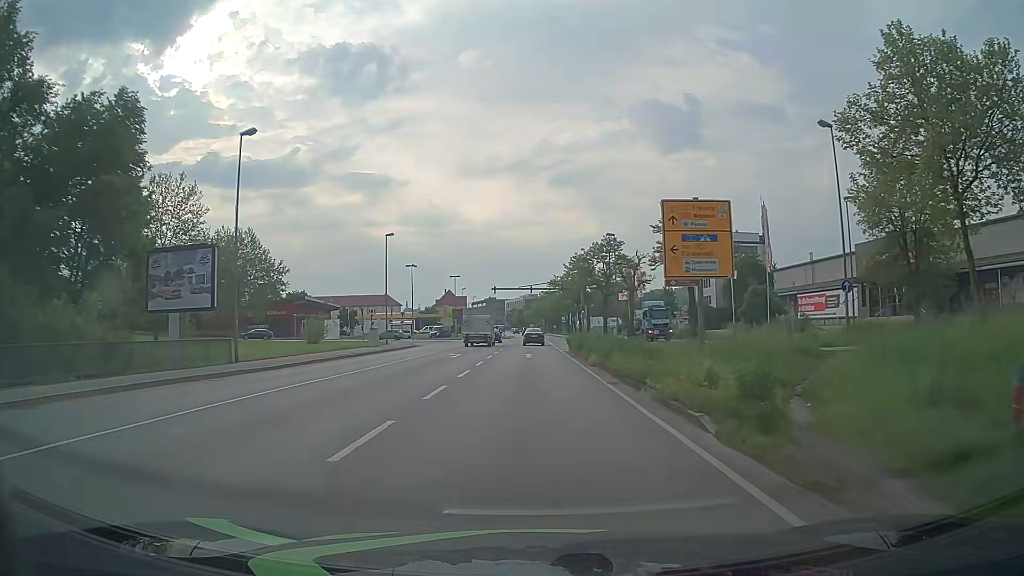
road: primary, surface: asphalt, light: Day
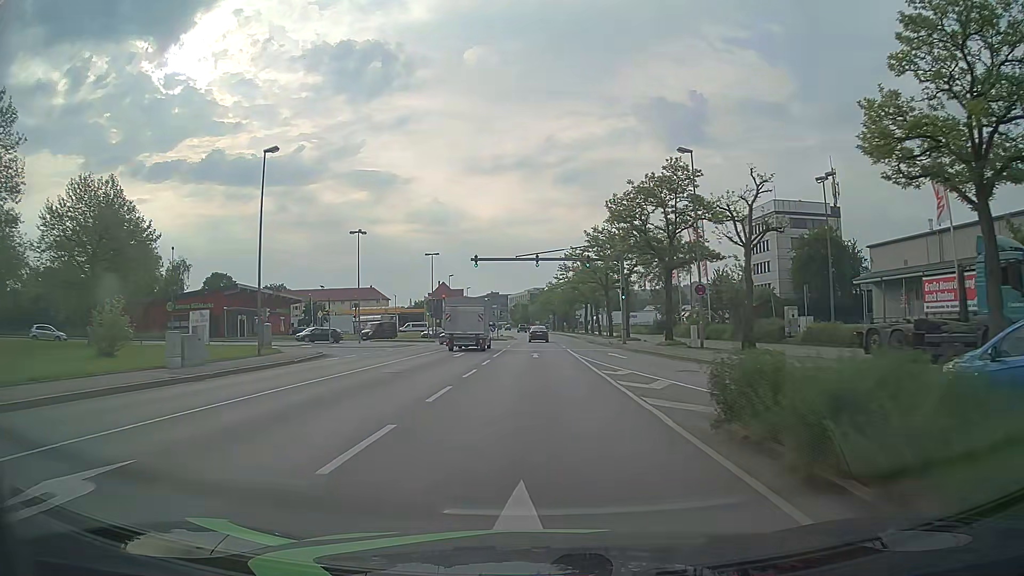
(-0.4, +30.7) m; -1°
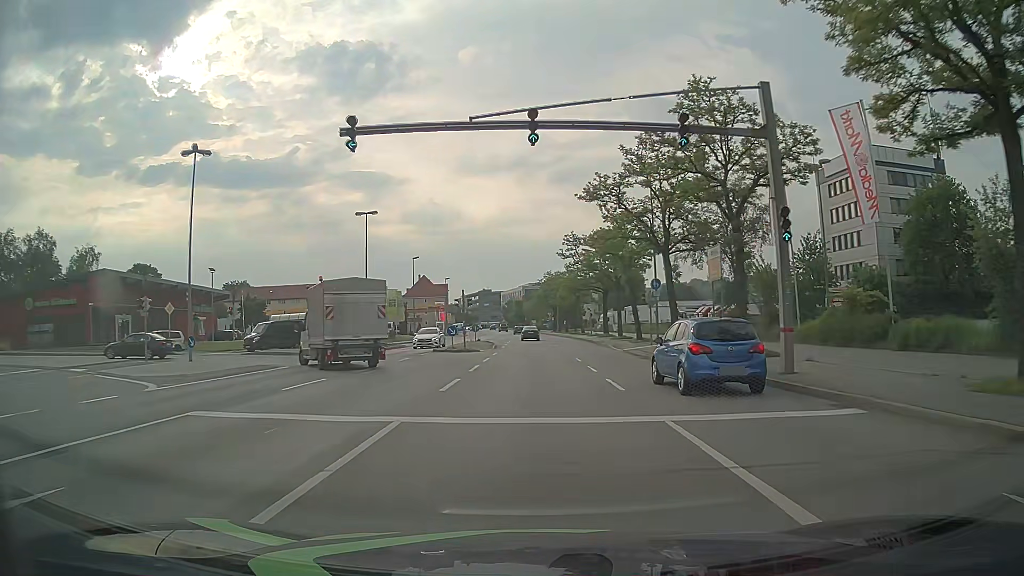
(+0.2, +30.7) m; 0°
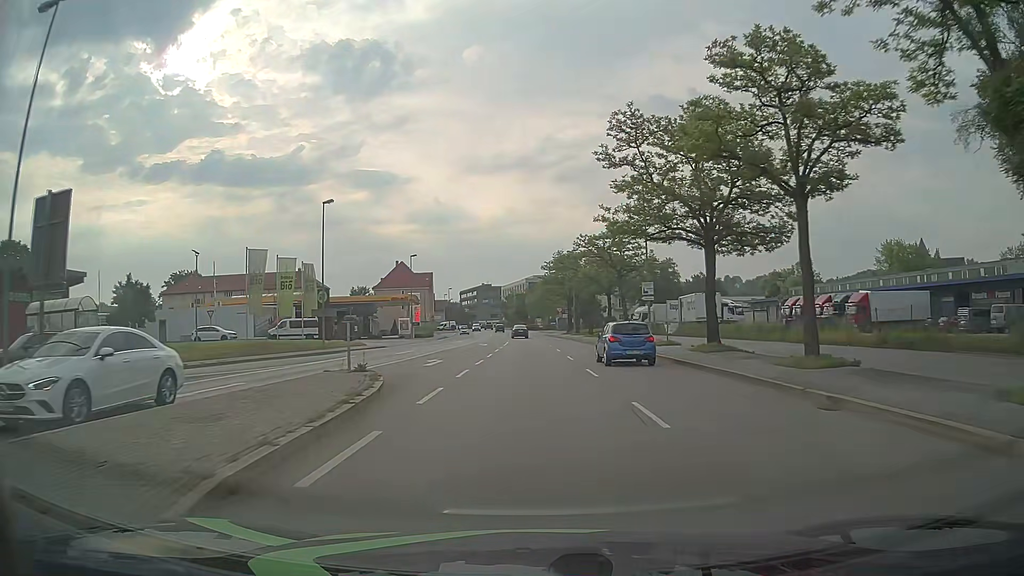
(0.0, +38.2) m; 0°
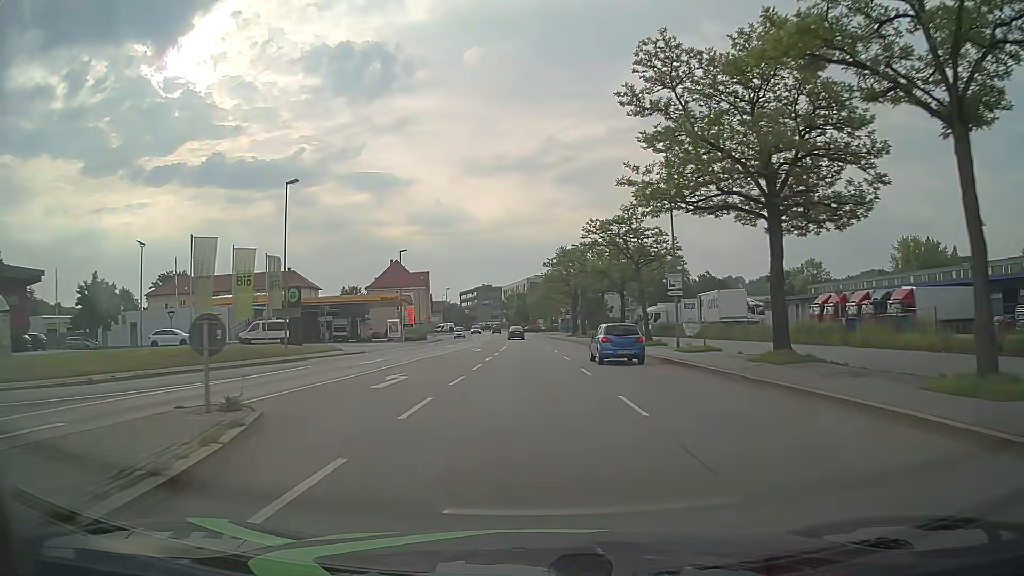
(0.0, +7.6) m; -1°
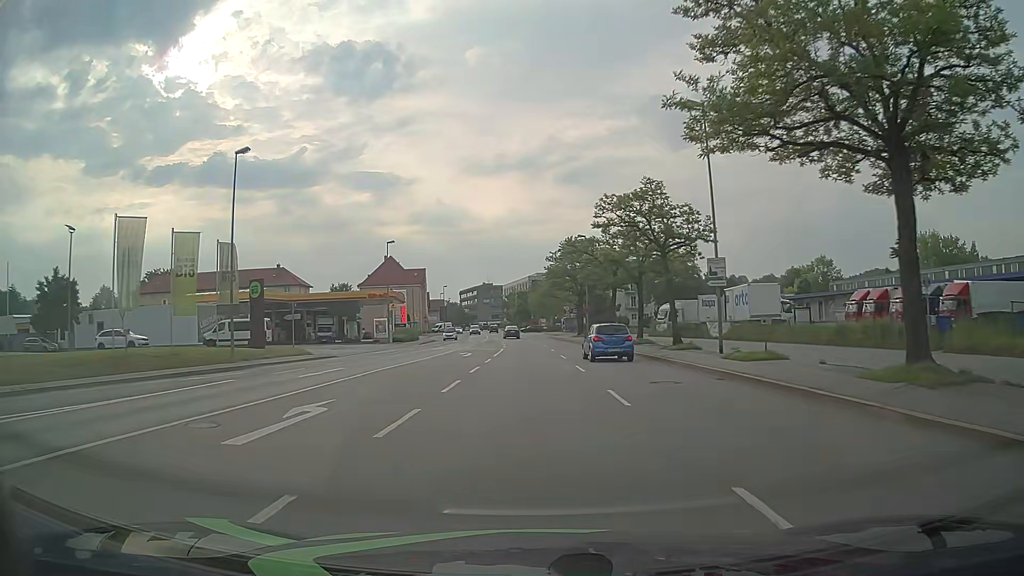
(0.0, +7.6) m; 0°
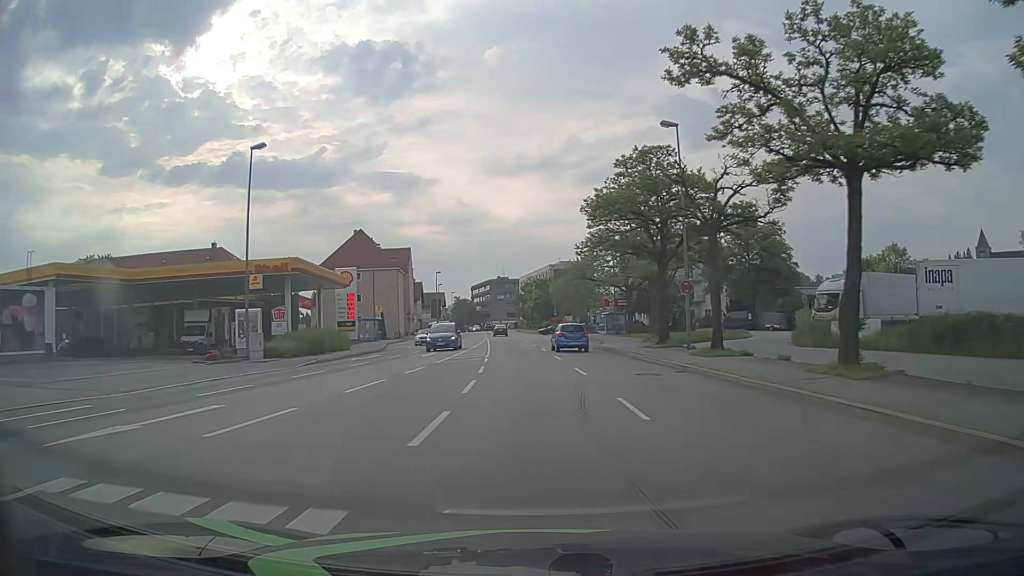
(-0.5, +38.0) m; -2°
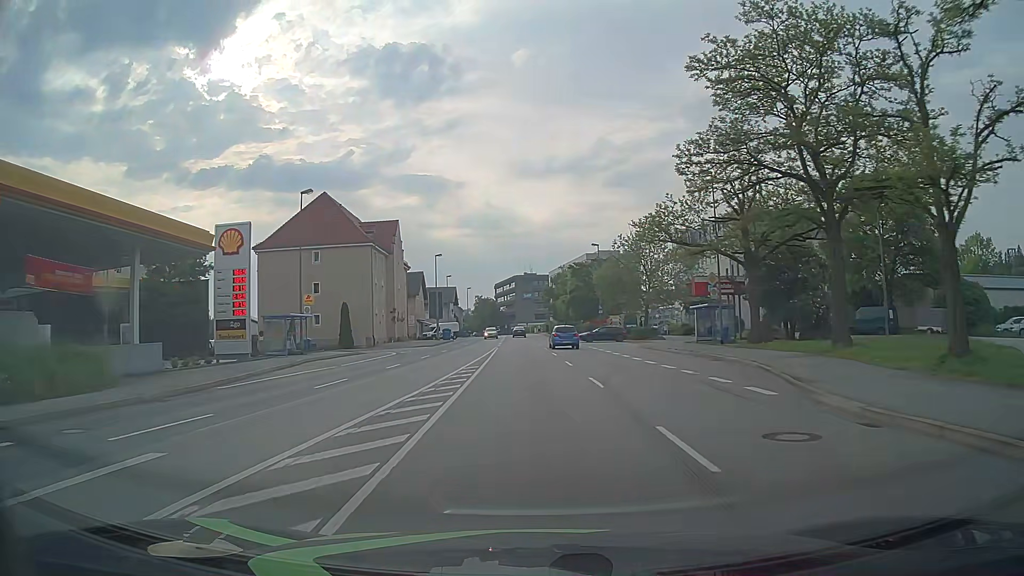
(-0.7, +30.4) m; -2°
(0, +10) (0, +20) (0, +30) (-1, +40) (-1, +50) (-1, +60) (-2, +70) (-2, +80) (-2, +90) (-2, +100) m
